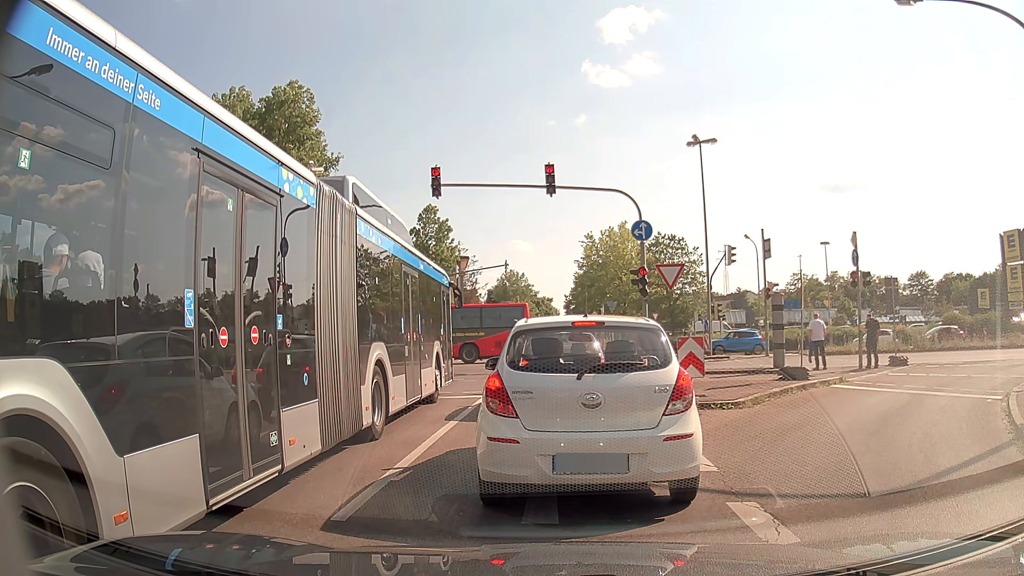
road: secondary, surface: asphalt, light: Day
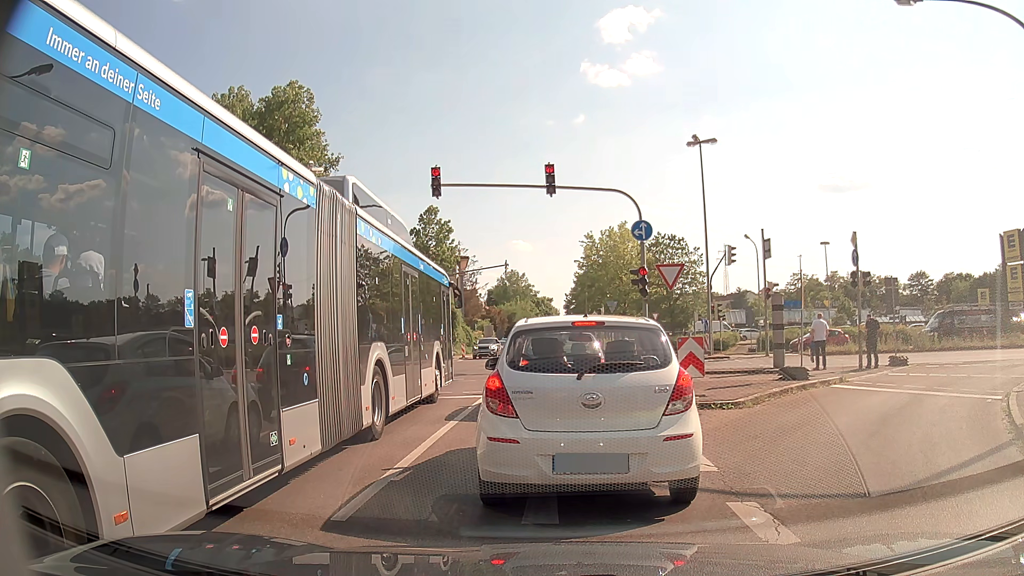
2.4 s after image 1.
(0.0, 0.0) m; 0°
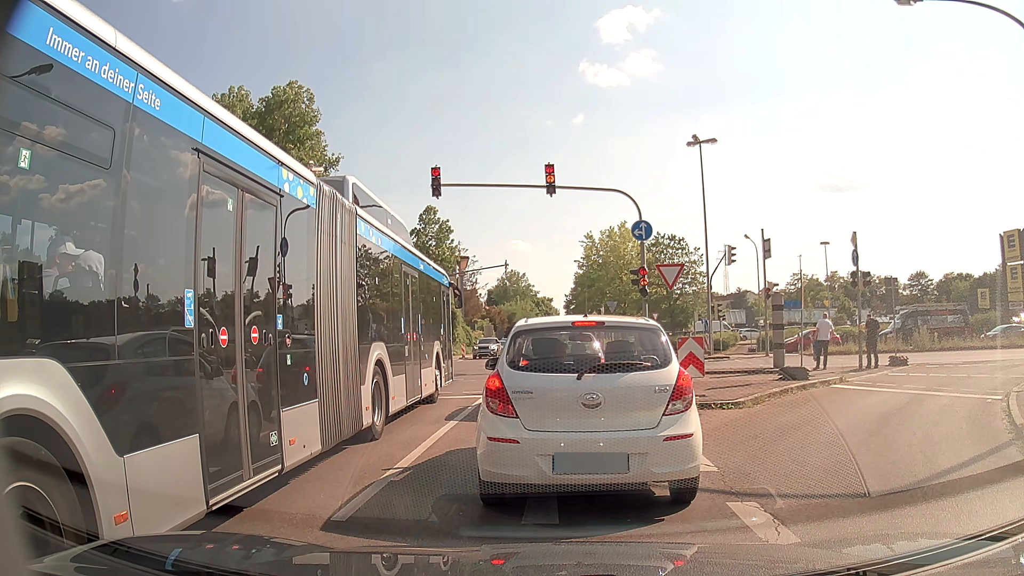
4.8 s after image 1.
(0.0, 0.0) m; 0°
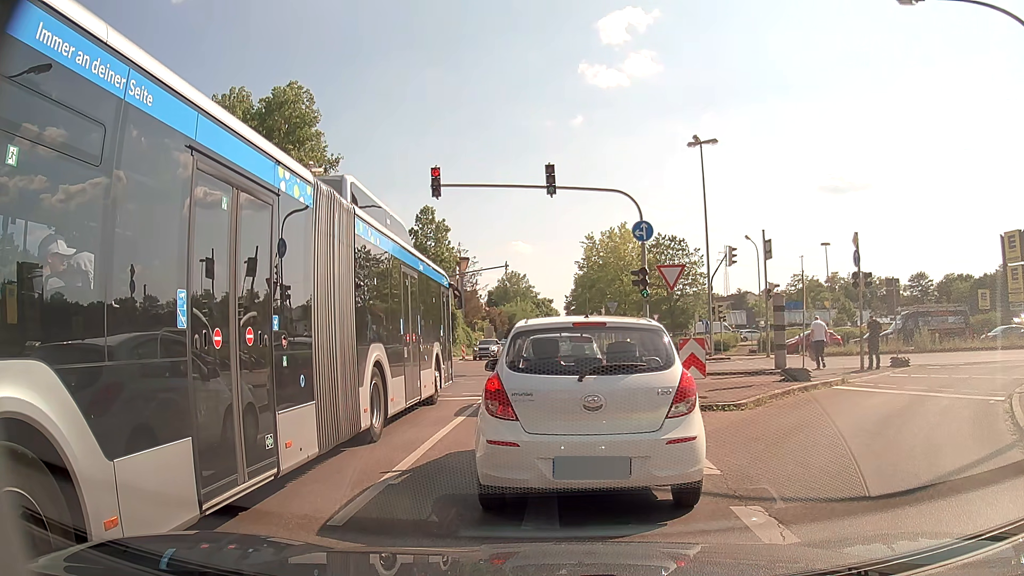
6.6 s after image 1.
(0.0, +0.1) m; 0°
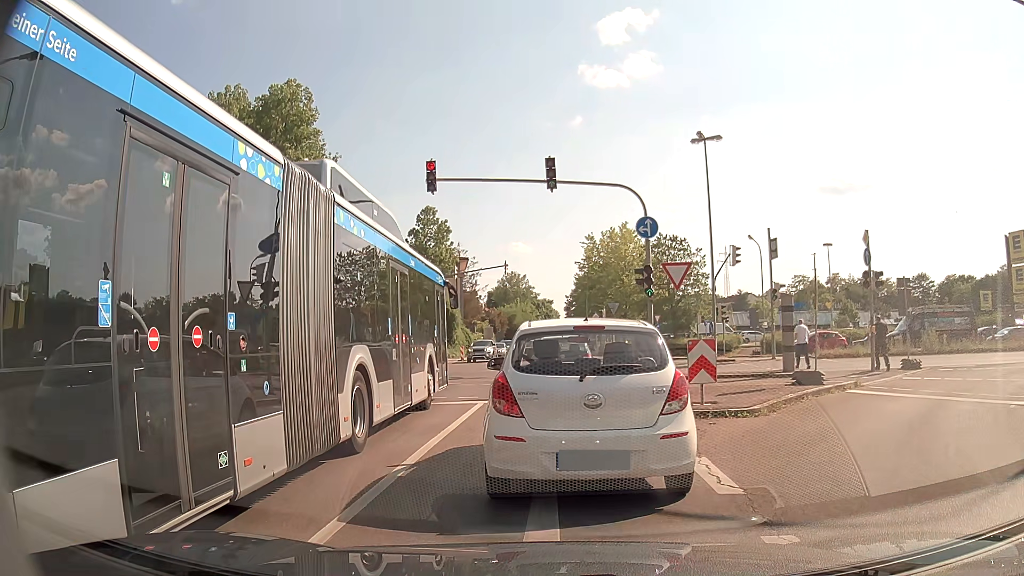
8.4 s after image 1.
(0.0, +0.9) m; 0°
